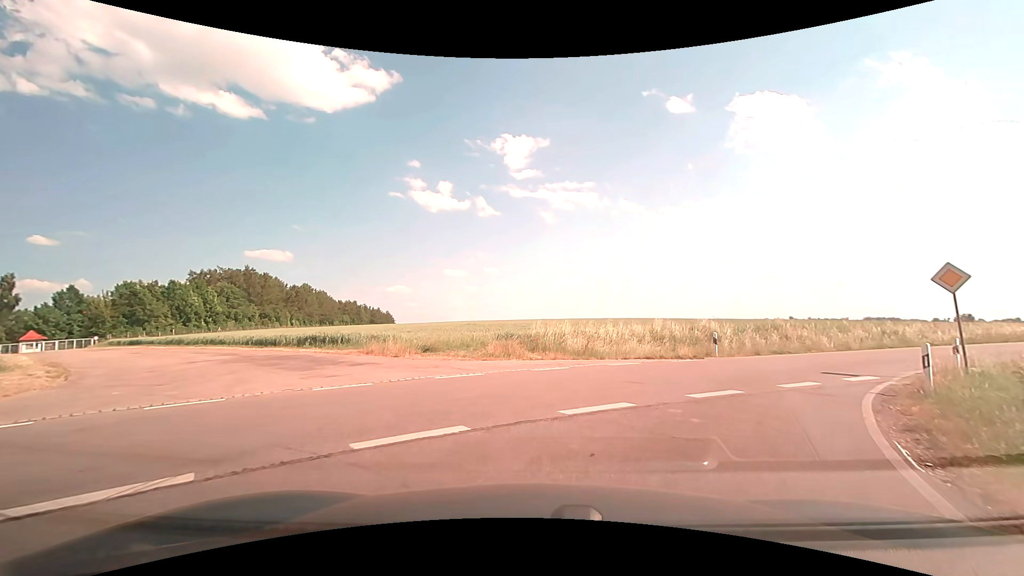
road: unclassified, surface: asphalt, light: Day
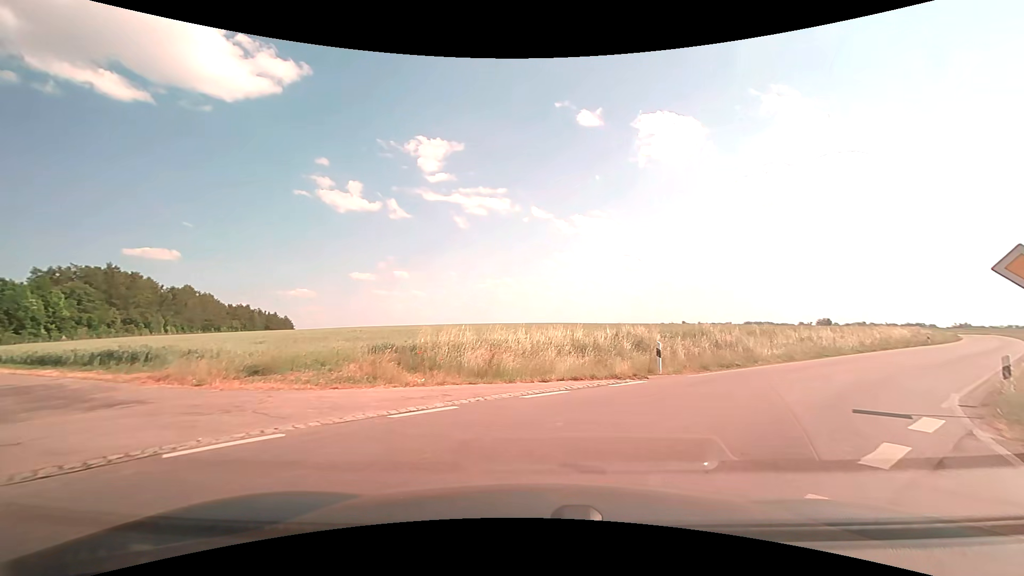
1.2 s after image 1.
(+0.4, +6.0) m; +11°
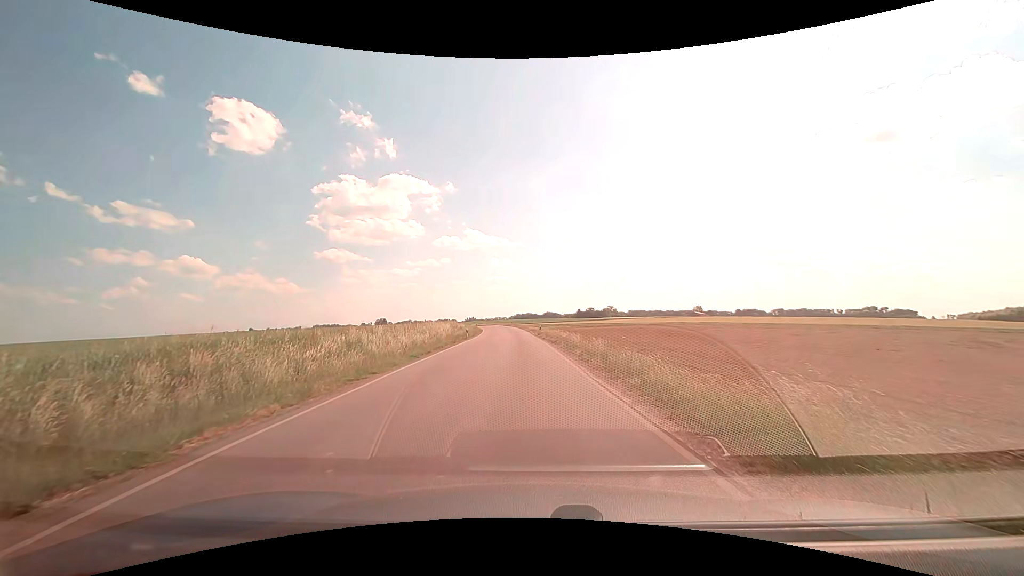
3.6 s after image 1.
(+5.0, +12.4) m; +46°
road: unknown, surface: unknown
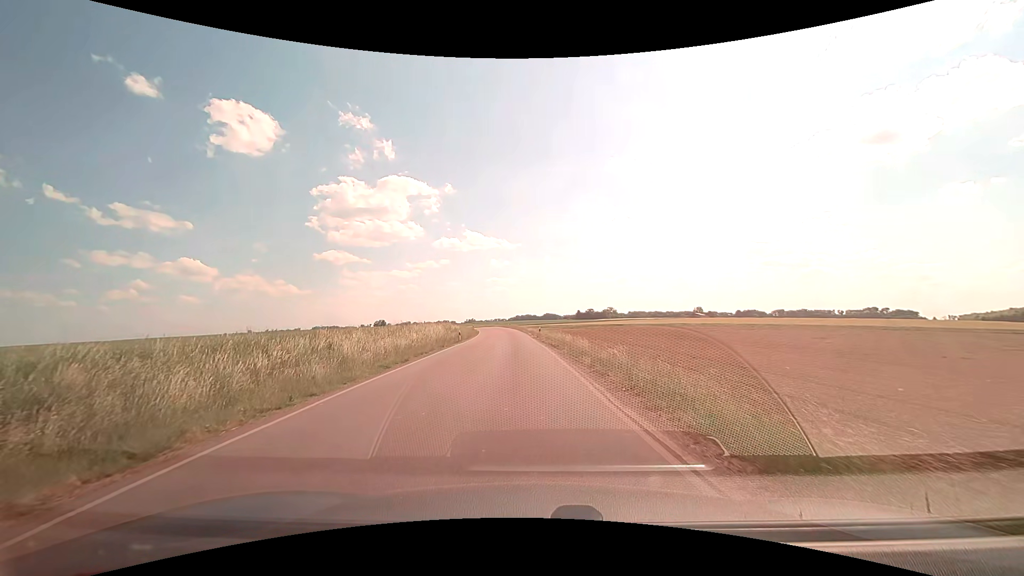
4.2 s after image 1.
(+0.1, +4.1) m; +1°
(0, +10) (0, +20) (-1, +30) (-1, +40) (-2, +50) (-3, +60) (-4, +70) (-5, +80) (-6, +90) (-8, +100) m
